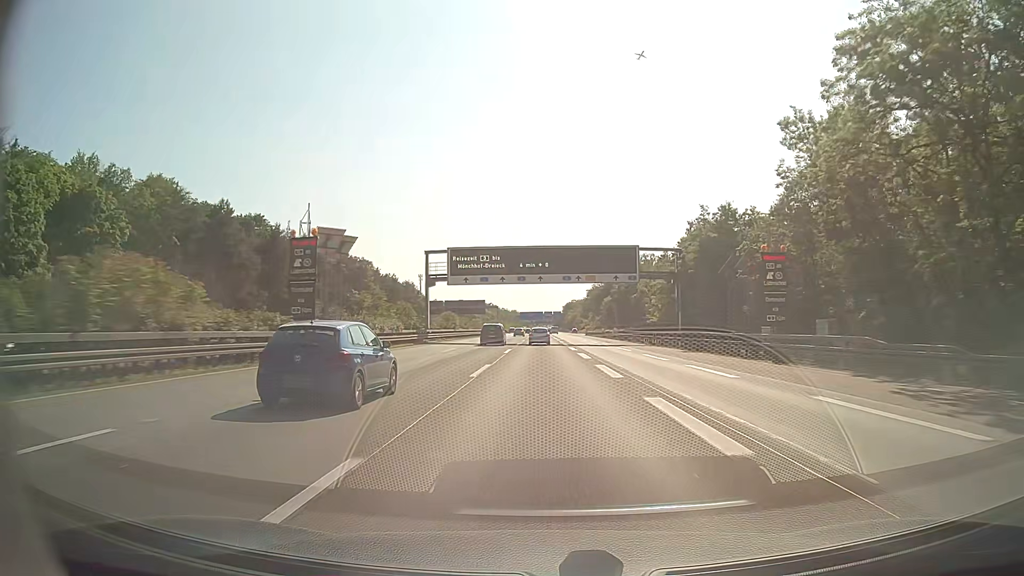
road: motorway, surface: asphalt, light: Day
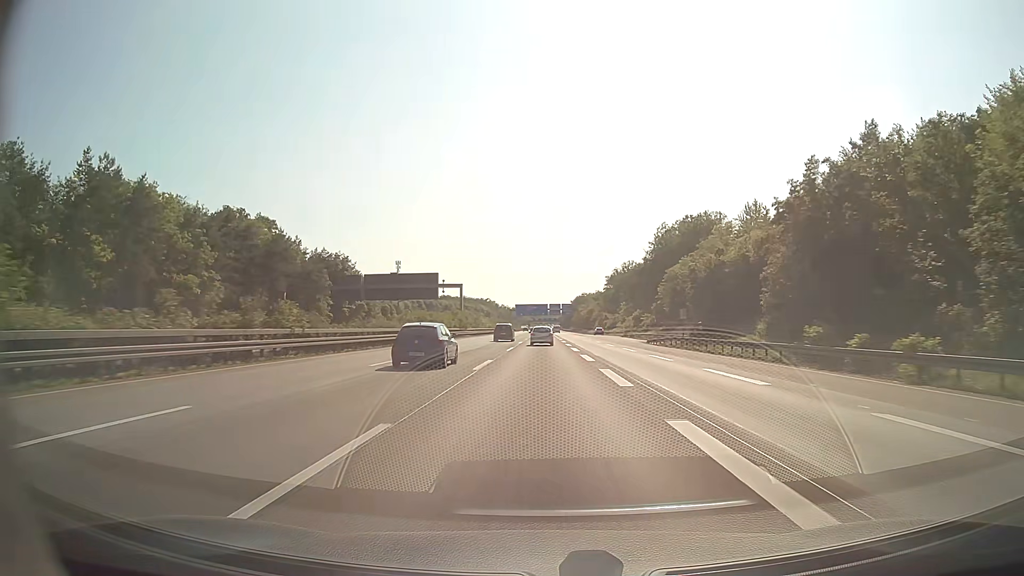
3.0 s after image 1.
(+0.6, +87.2) m; 0°
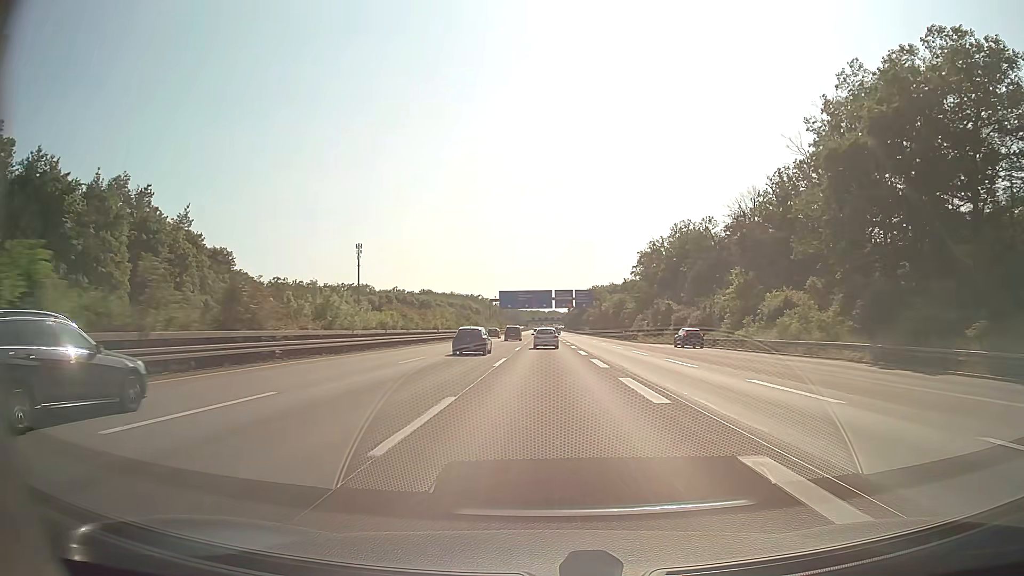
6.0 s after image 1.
(+0.1, +86.6) m; 0°
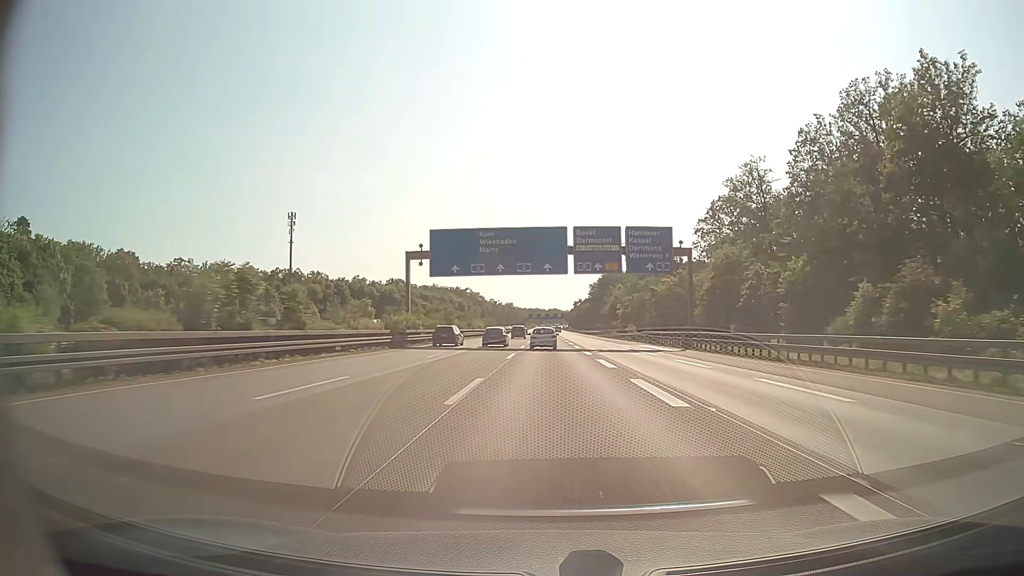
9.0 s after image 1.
(-0.2, +85.3) m; 0°
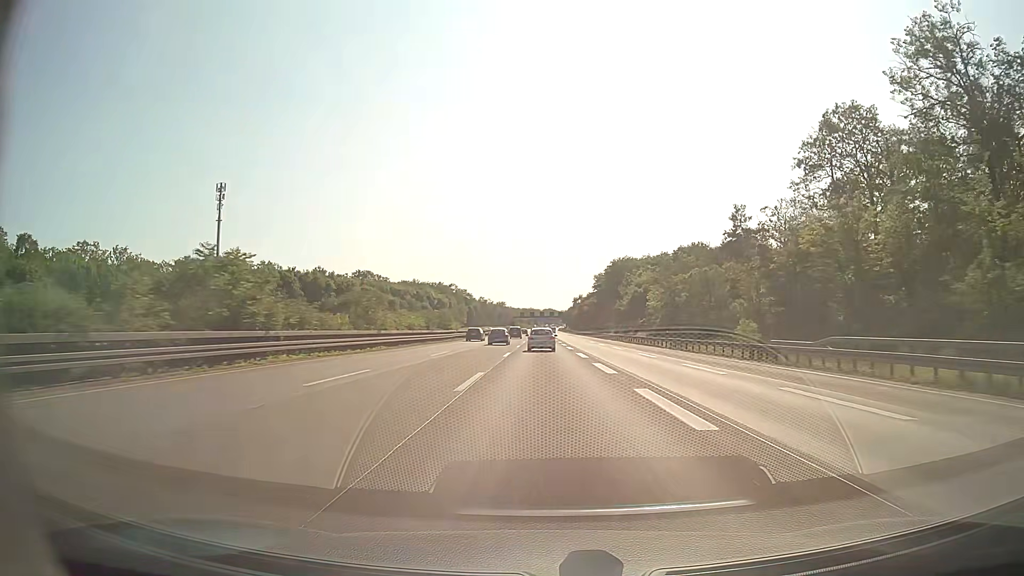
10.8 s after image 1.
(+0.3, +50.5) m; 0°
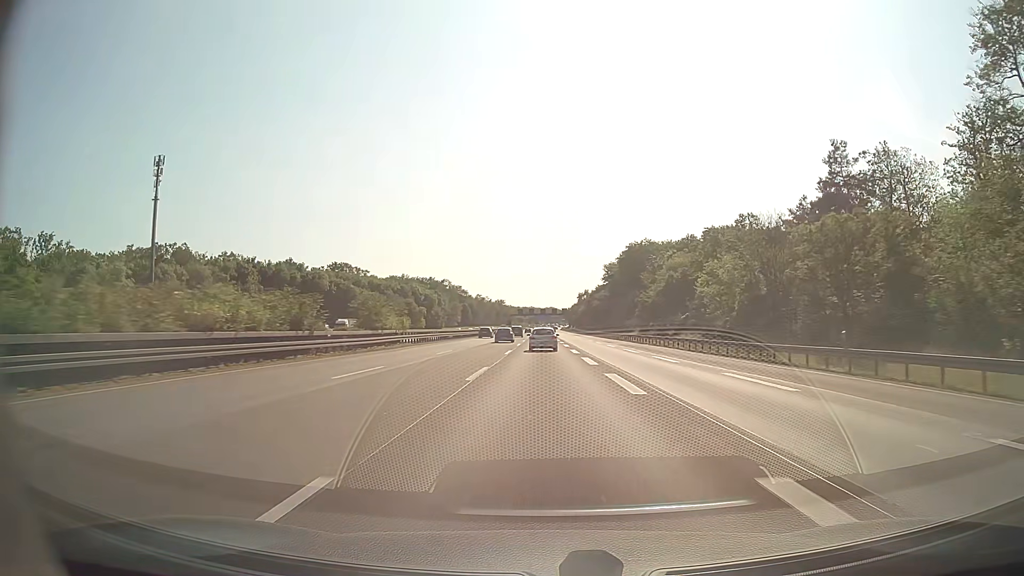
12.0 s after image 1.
(0.0, +33.3) m; 0°
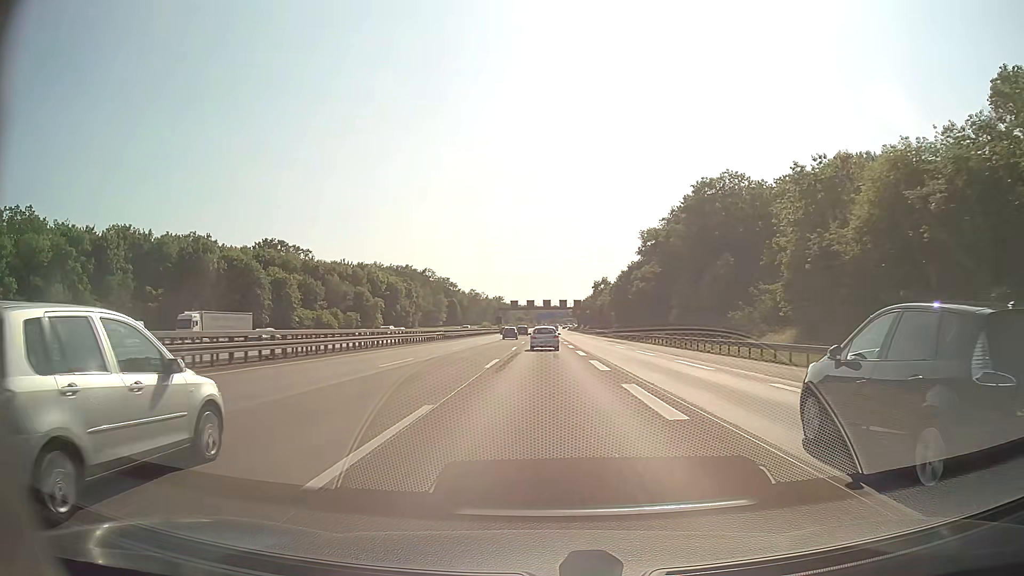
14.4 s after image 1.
(-0.3, +66.1) m; 0°
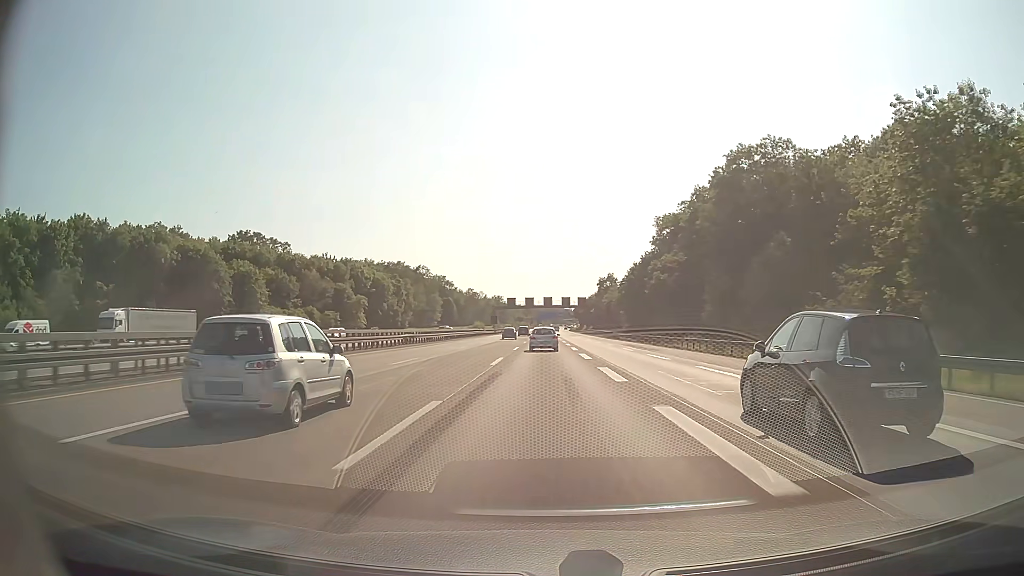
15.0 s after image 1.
(0.0, +16.4) m; 0°
(0, +10) (0, +20) (0, +30) (0, +40) (0, +50) (0, +60) (0, +70) (0, +80) (0, +90) (0, +100) m
